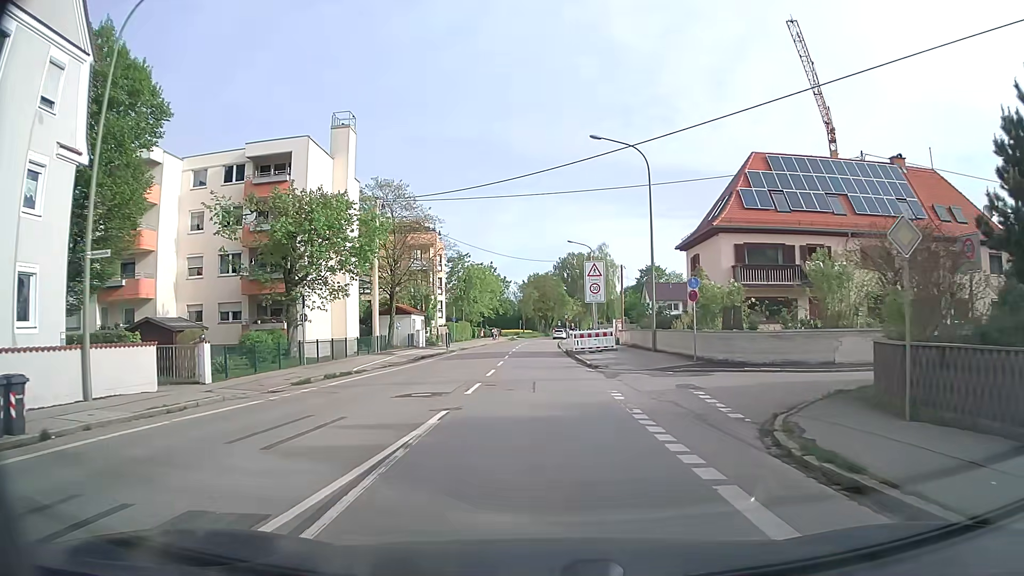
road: tertiary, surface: asphalt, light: Day
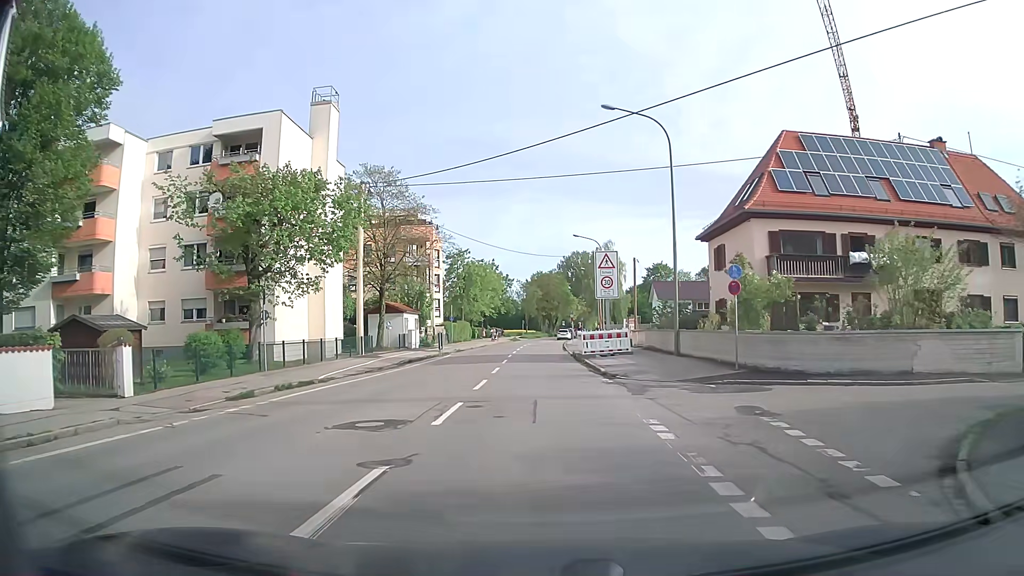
(0.0, +4.8) m; 0°
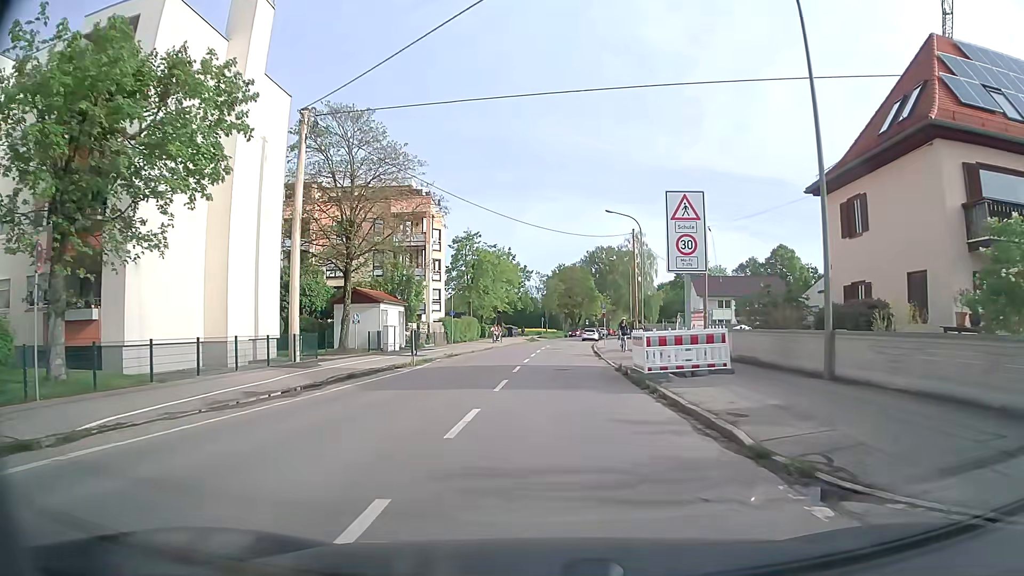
(-0.3, +13.9) m; -2°
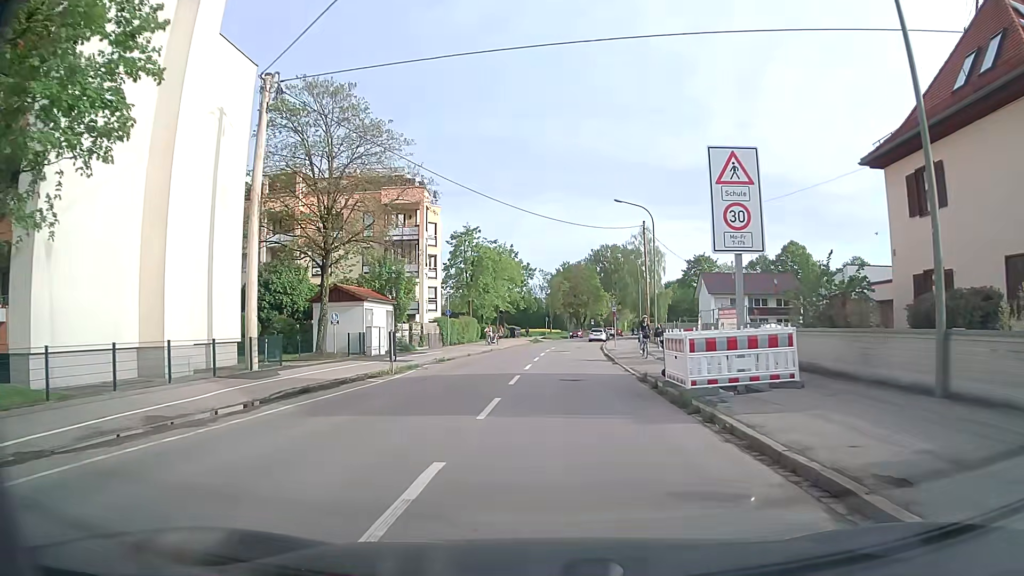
(0.0, +4.5) m; 0°
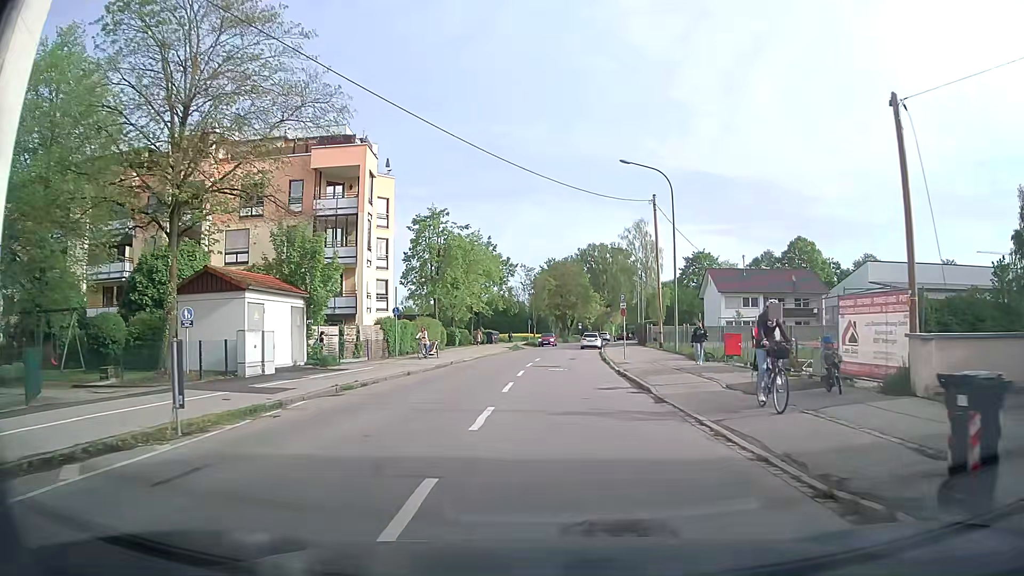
(0.0, +13.1) m; +1°
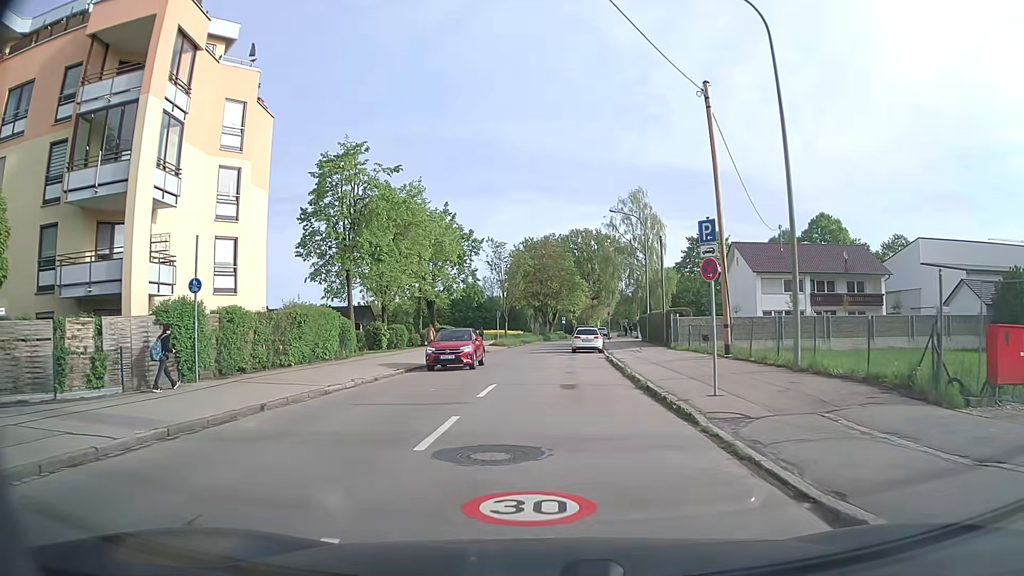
(+0.5, +20.5) m; +1°
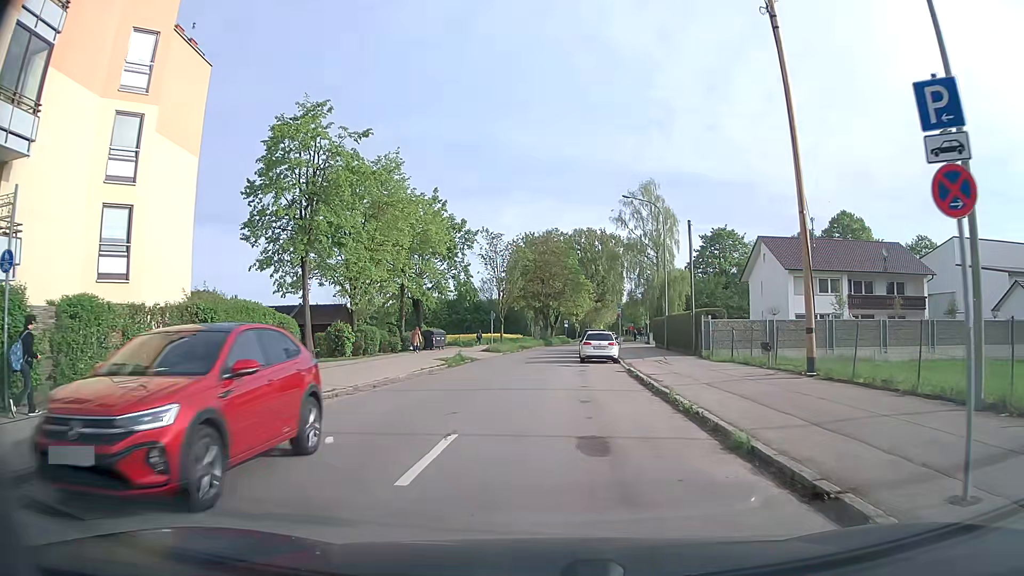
(+0.1, +7.7) m; +2°
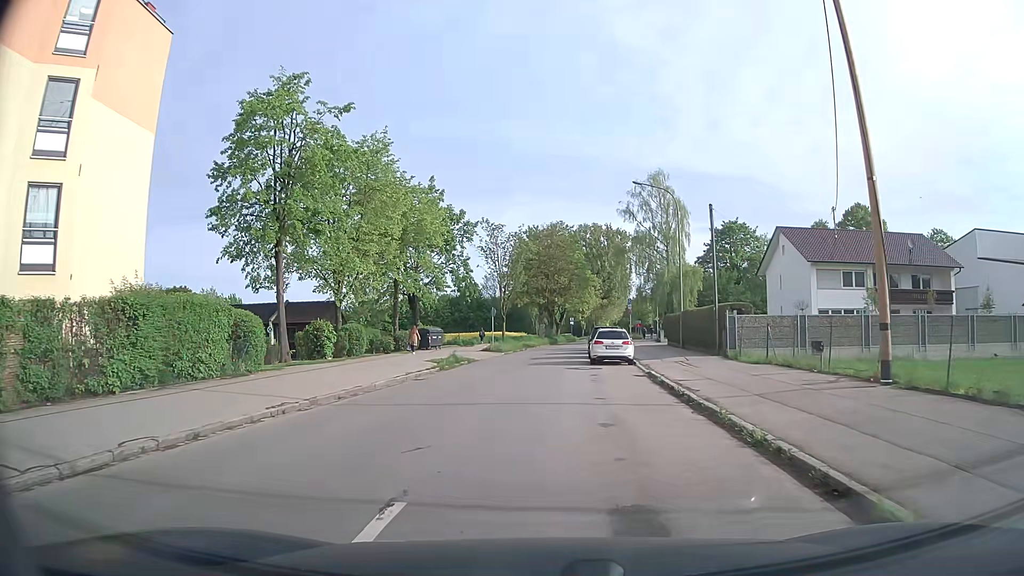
(-0.1, +3.7) m; -2°
